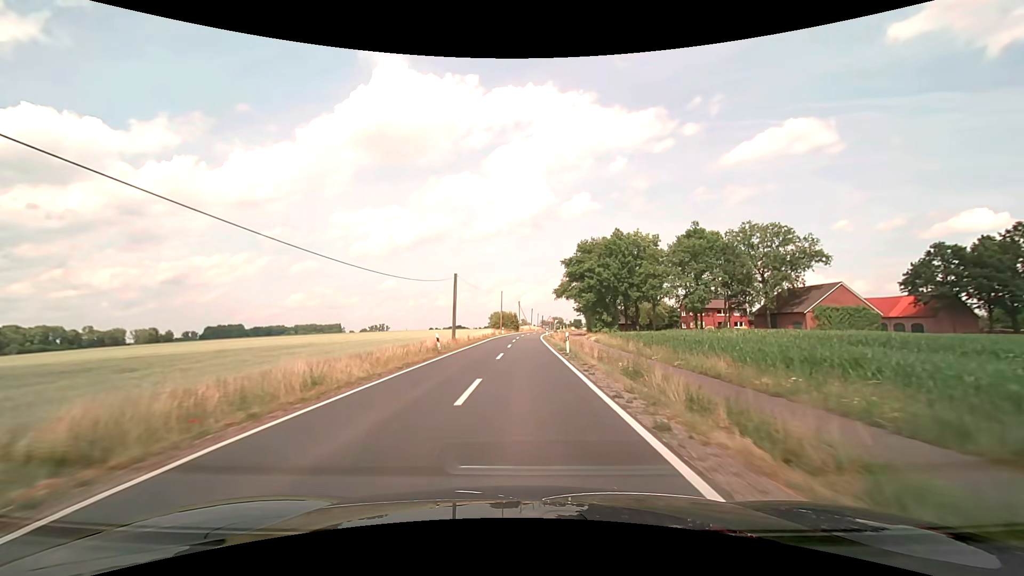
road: secondary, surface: asphalt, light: Day
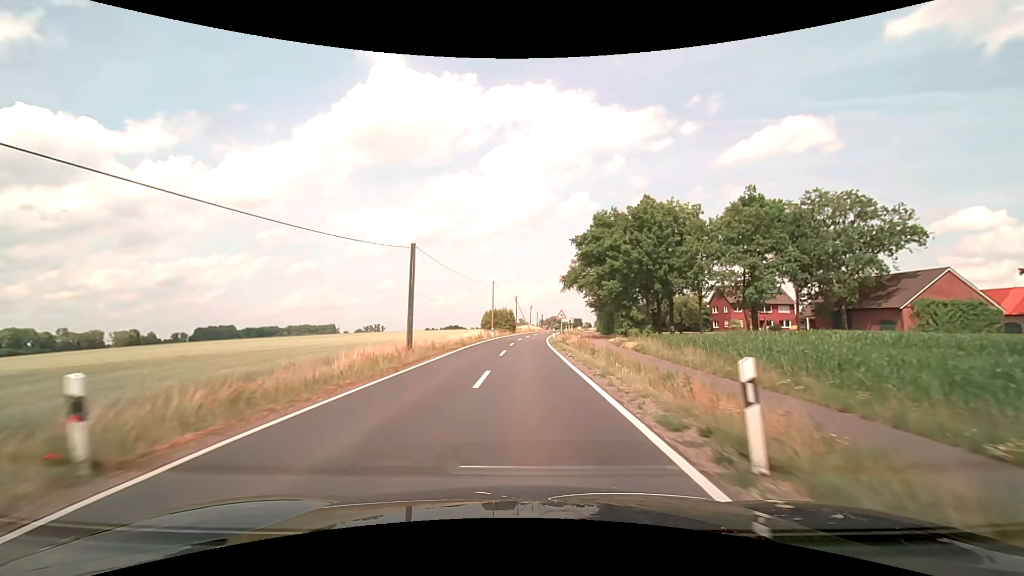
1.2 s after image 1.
(0.0, +21.4) m; 0°
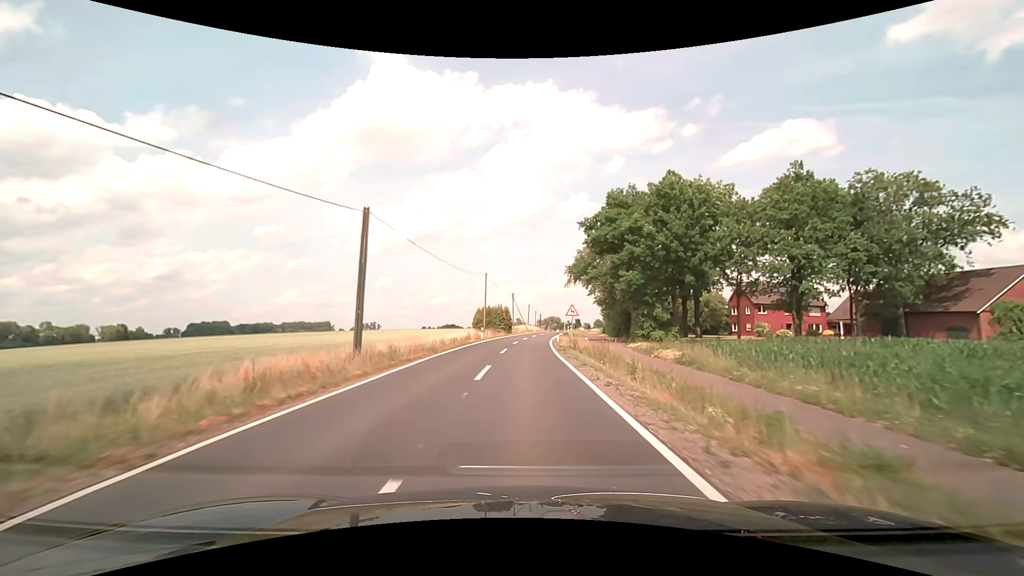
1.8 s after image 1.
(0.0, +10.8) m; 0°
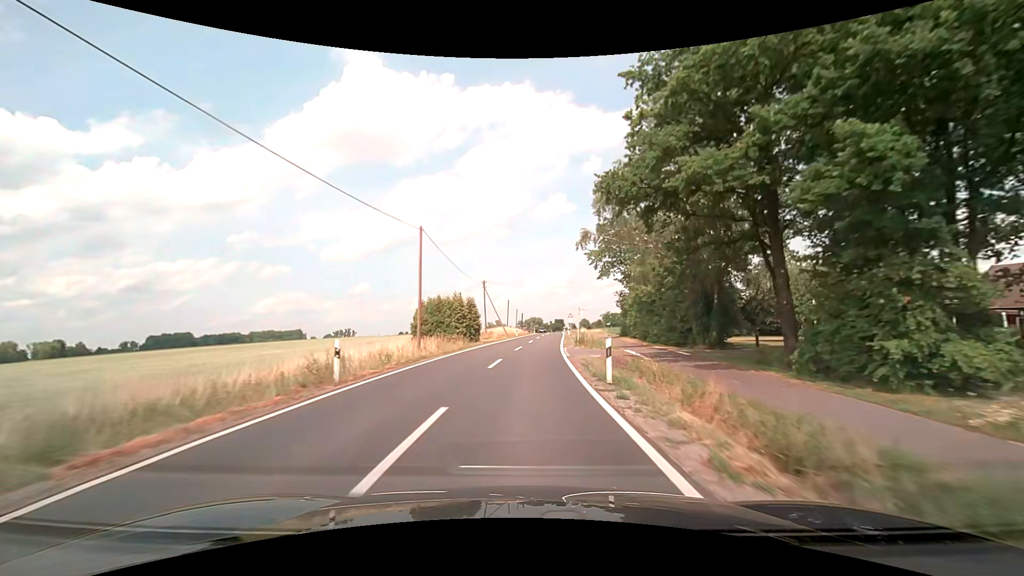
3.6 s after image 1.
(+0.5, +32.3) m; +2°
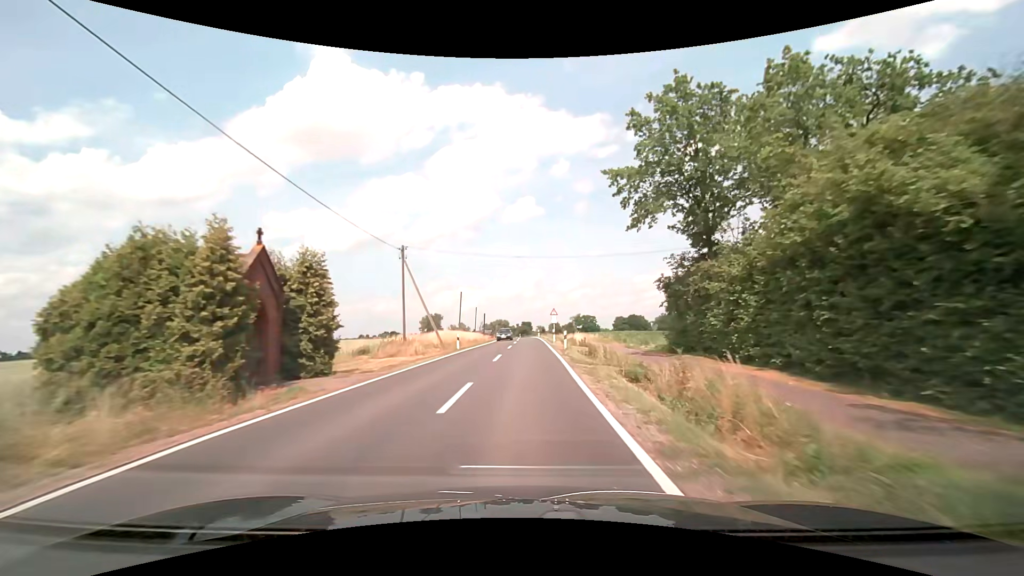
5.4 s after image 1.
(+1.0, +32.2) m; +4°
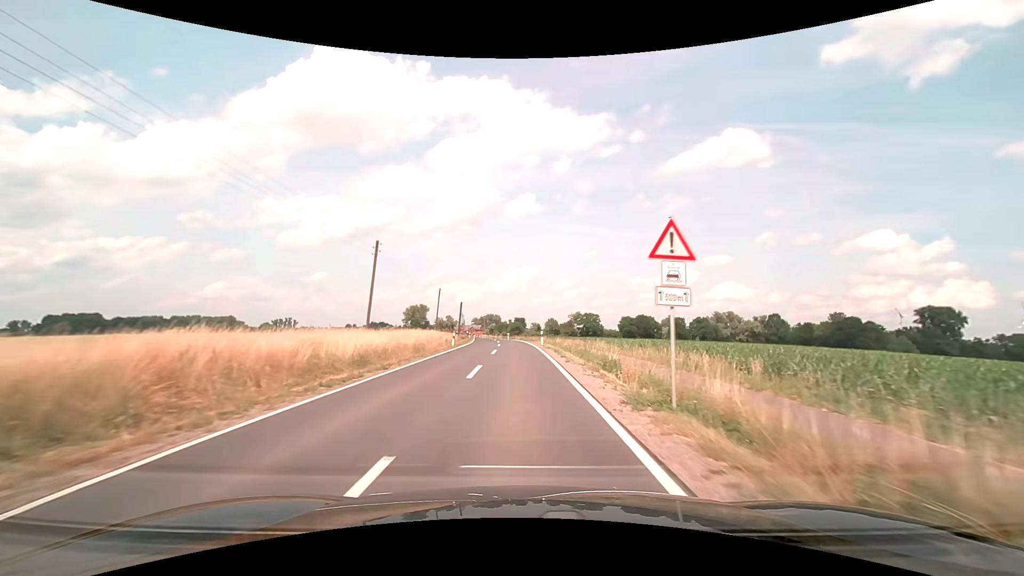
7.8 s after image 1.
(+0.7, +42.8) m; +1°
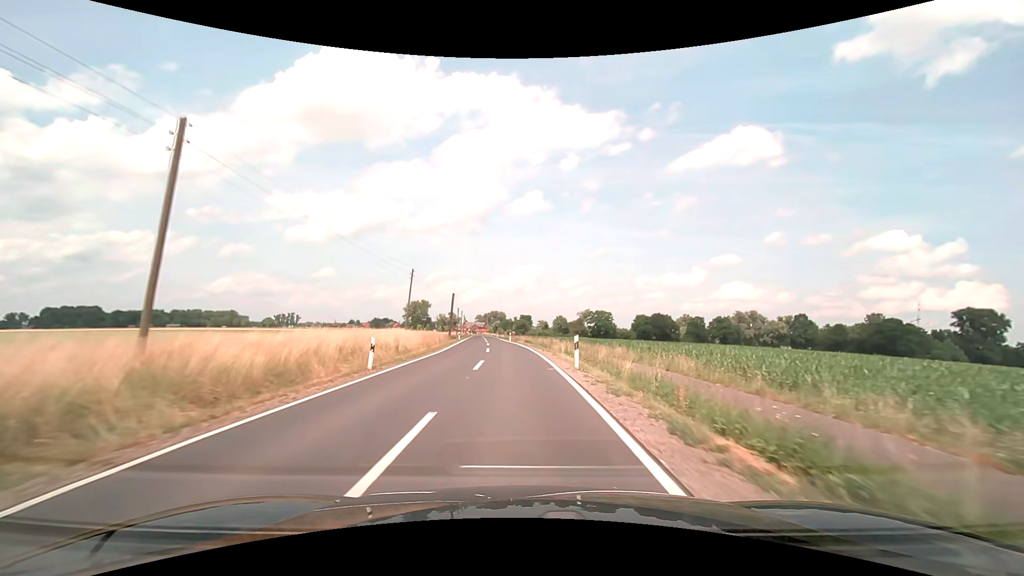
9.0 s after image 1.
(-0.1, +21.5) m; -1°
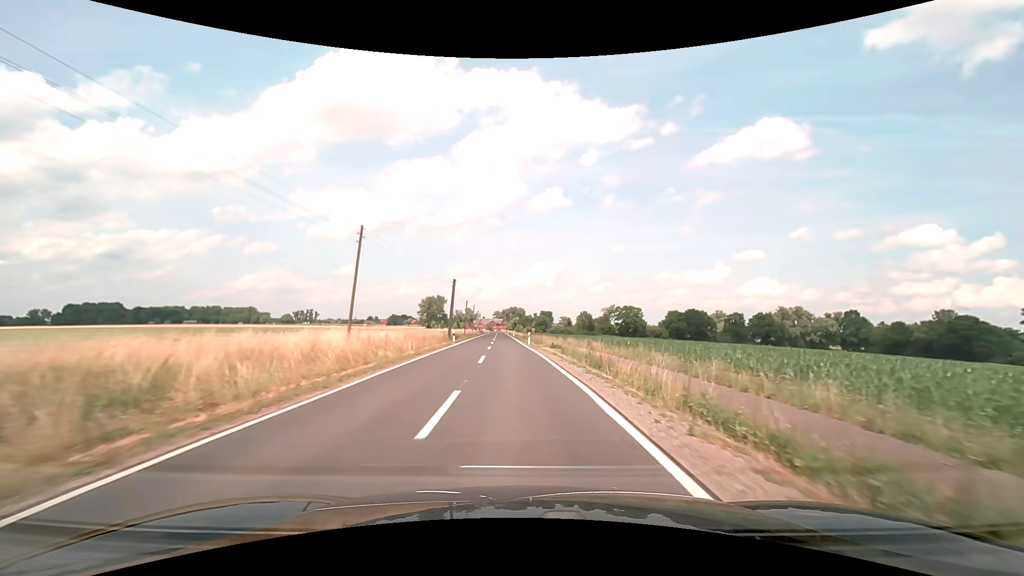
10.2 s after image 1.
(-0.4, +21.6) m; -2°
(0, +10) (0, +20) (-1, +30) (-1, +40) (-2, +50) (-2, +60) (-3, +70) (-3, +80) (-3, +90) (-4, +100) m
